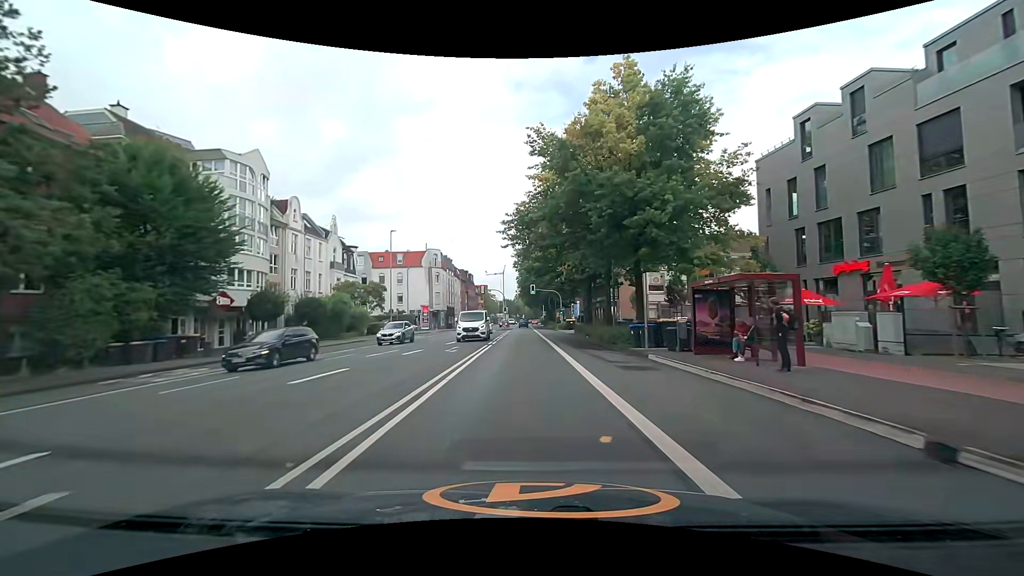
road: secondary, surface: asphalt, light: Day
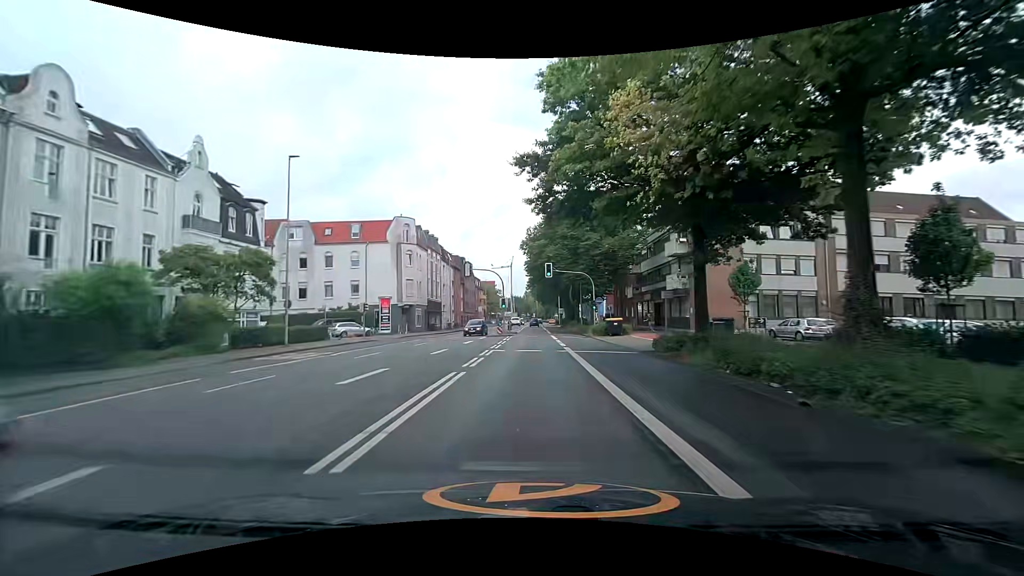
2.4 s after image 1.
(-0.5, +27.9) m; -2°
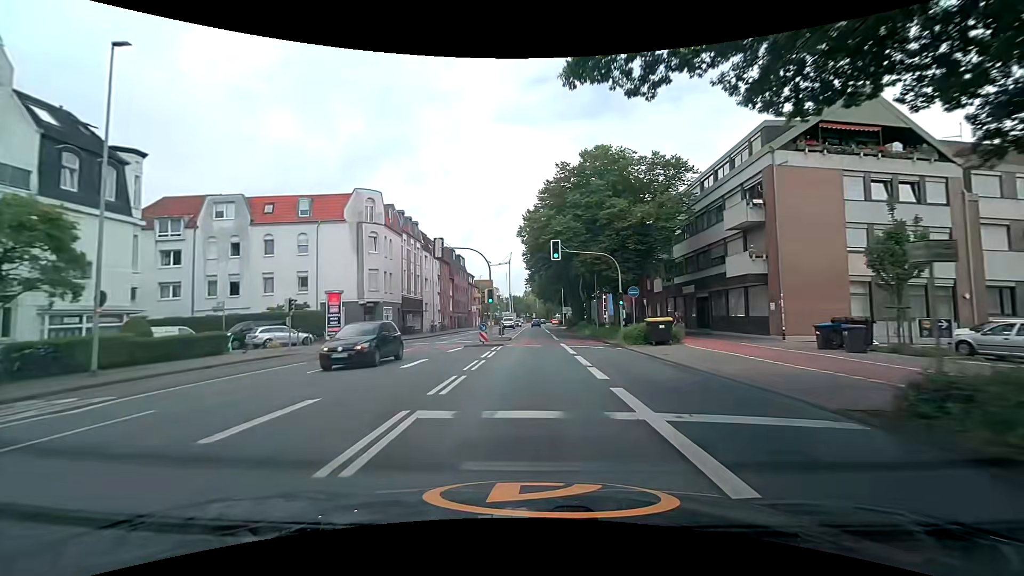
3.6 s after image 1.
(+0.1, +14.0) m; 0°
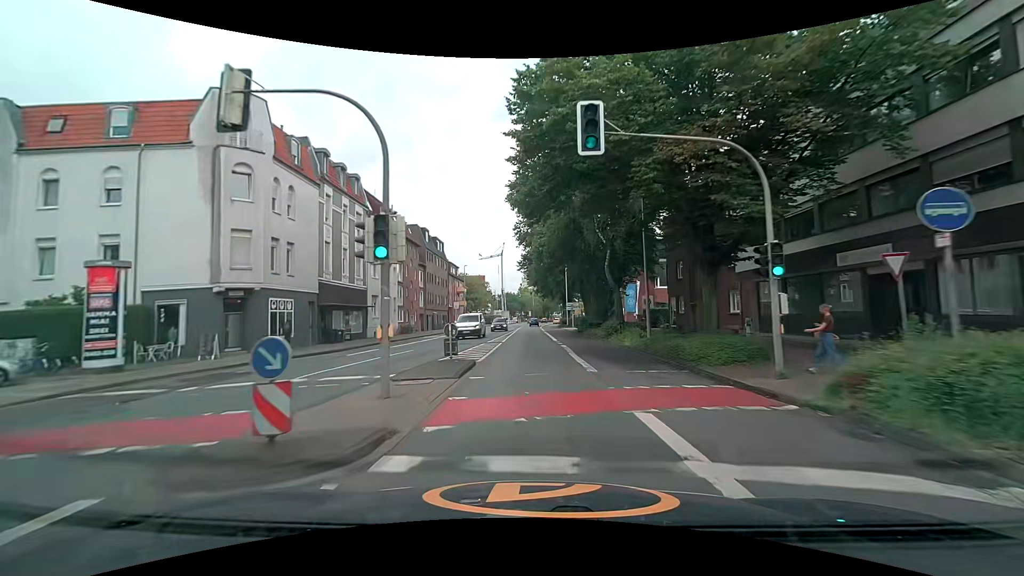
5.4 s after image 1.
(+0.3, +21.2) m; +1°
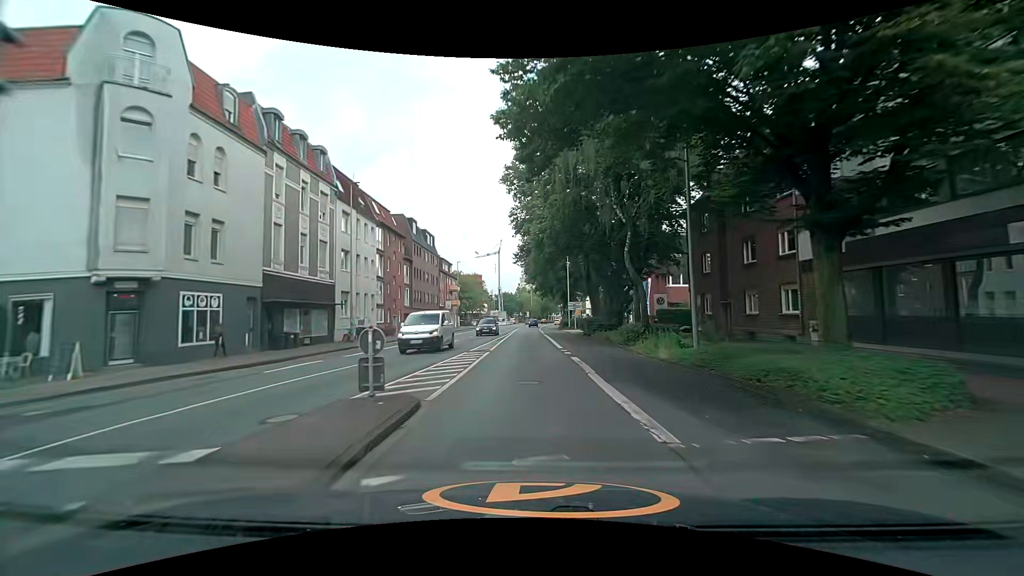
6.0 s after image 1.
(0.0, +7.2) m; +1°
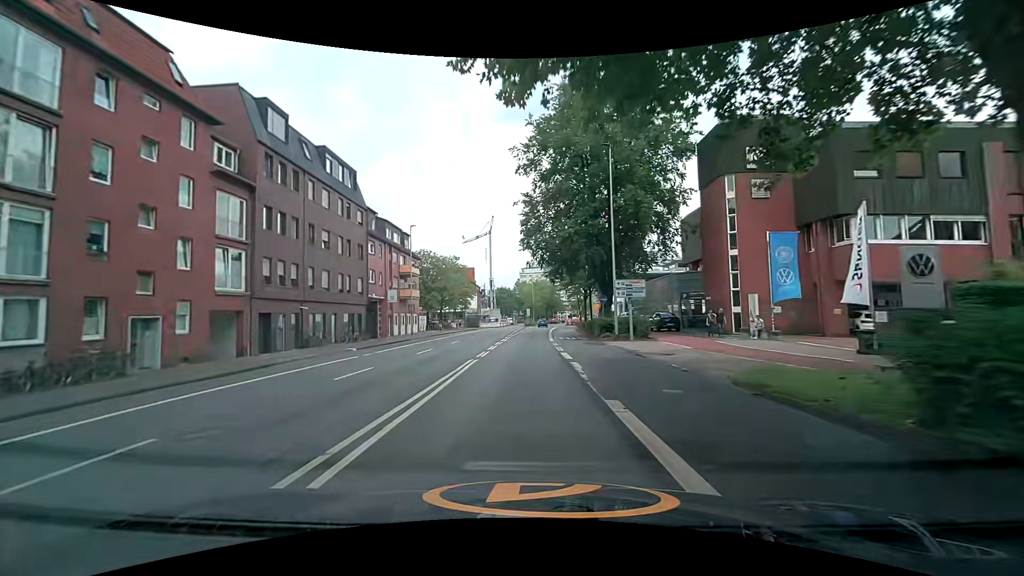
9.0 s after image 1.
(-0.2, +36.9) m; 0°
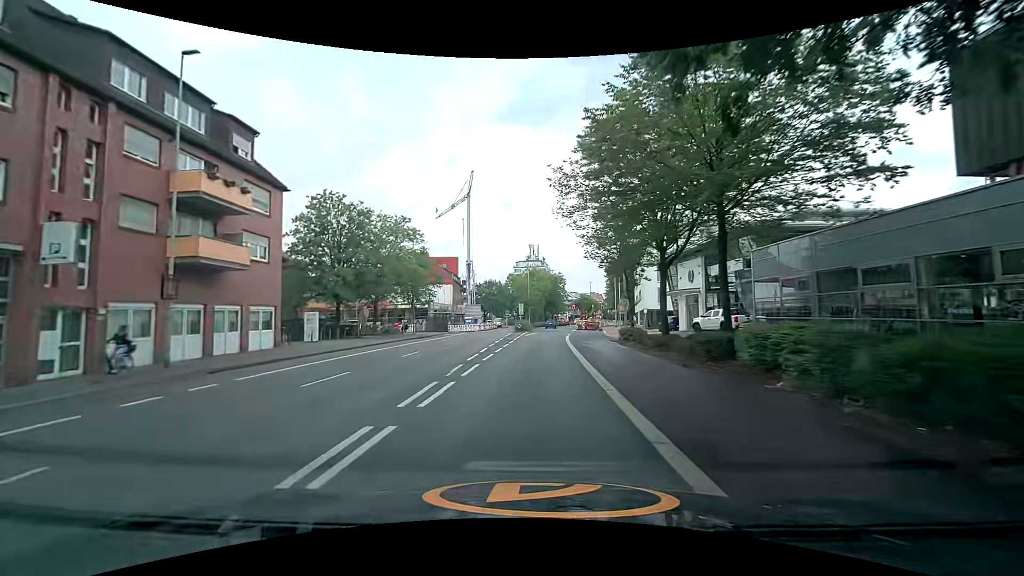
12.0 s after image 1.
(0.0, +37.1) m; -1°
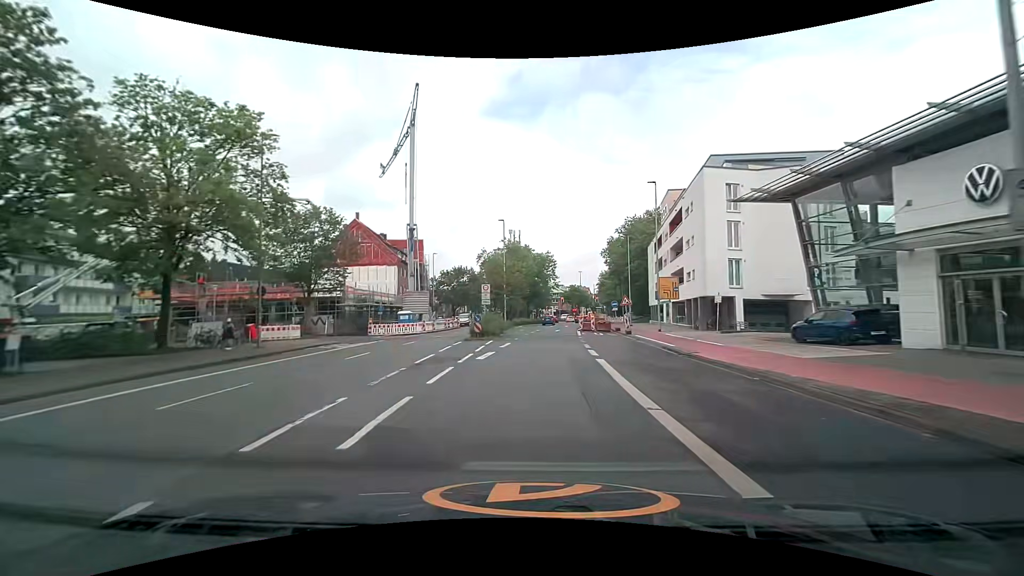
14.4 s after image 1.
(+1.0, +29.6) m; +3°
(0, +10) (0, +20) (0, +30) (0, +40) (+1, +50) (+1, +60) (+1, +70) (+1, +80) (+2, +90) (+3, +100) m
